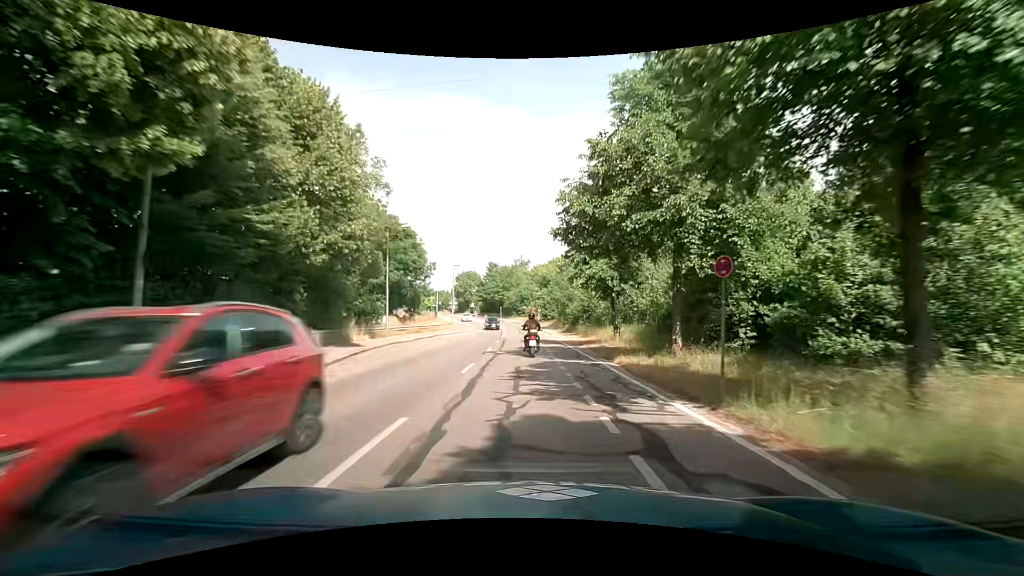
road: tertiary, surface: asphalt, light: Day
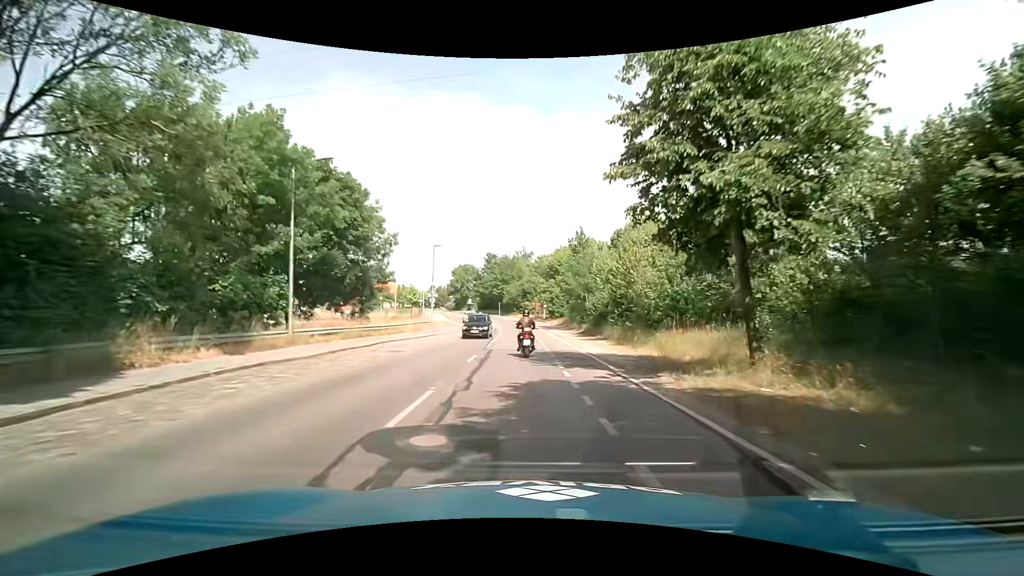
(+0.2, +16.3) m; 0°
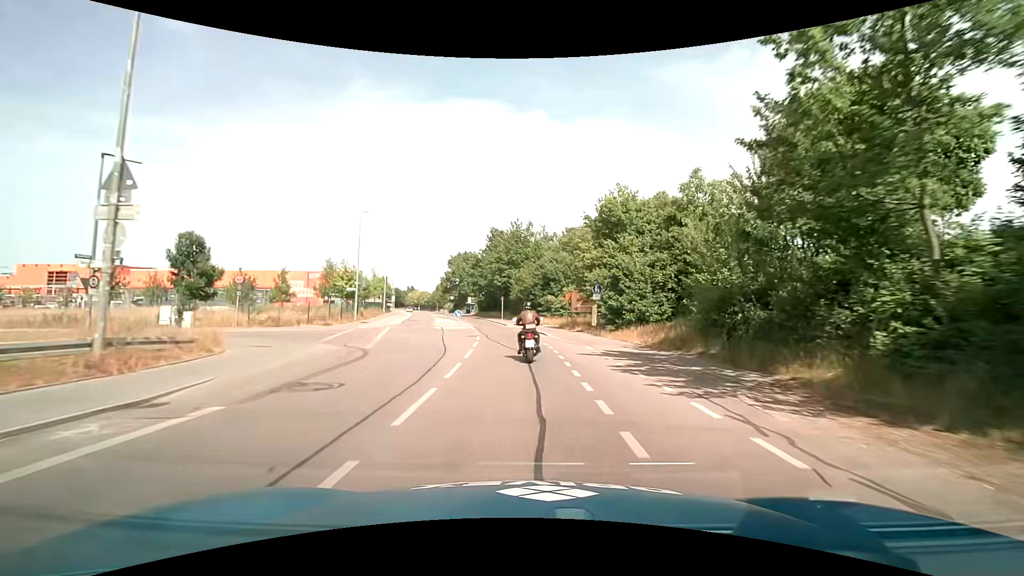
(-0.4, +41.0) m; -1°
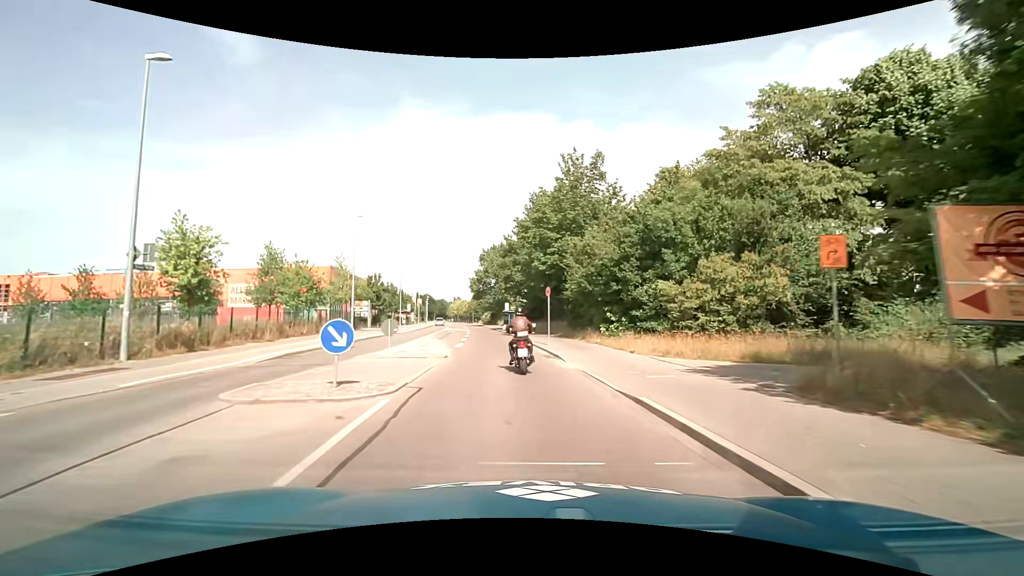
(-1.2, +31.4) m; -6°
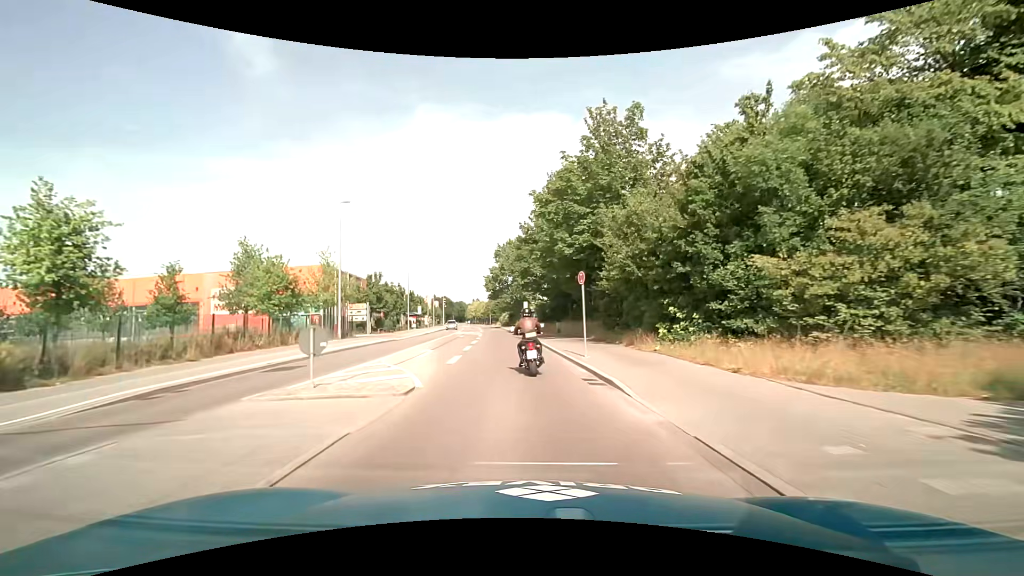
(-0.1, +7.8) m; -3°
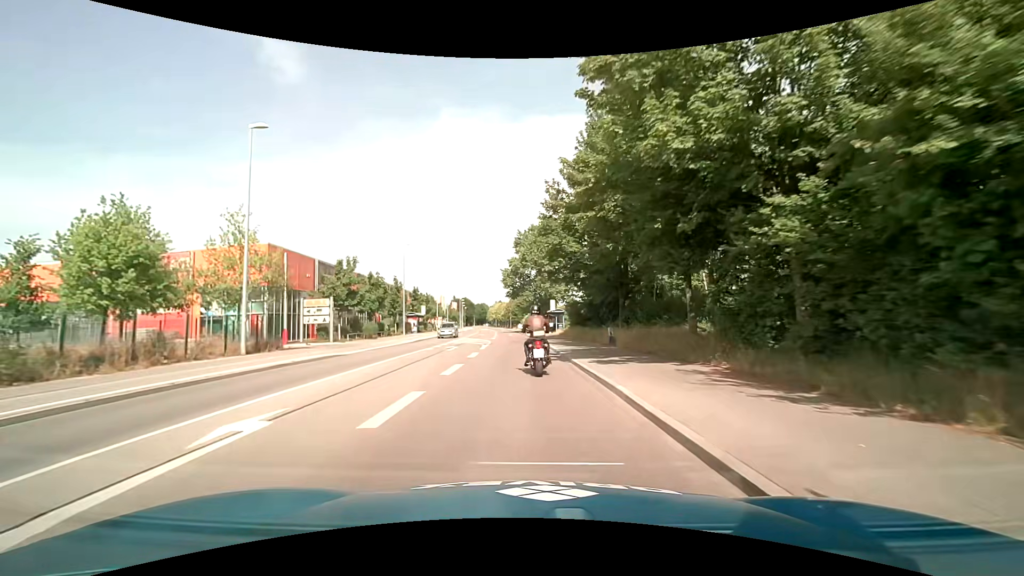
(-0.4, +15.5) m; -3°
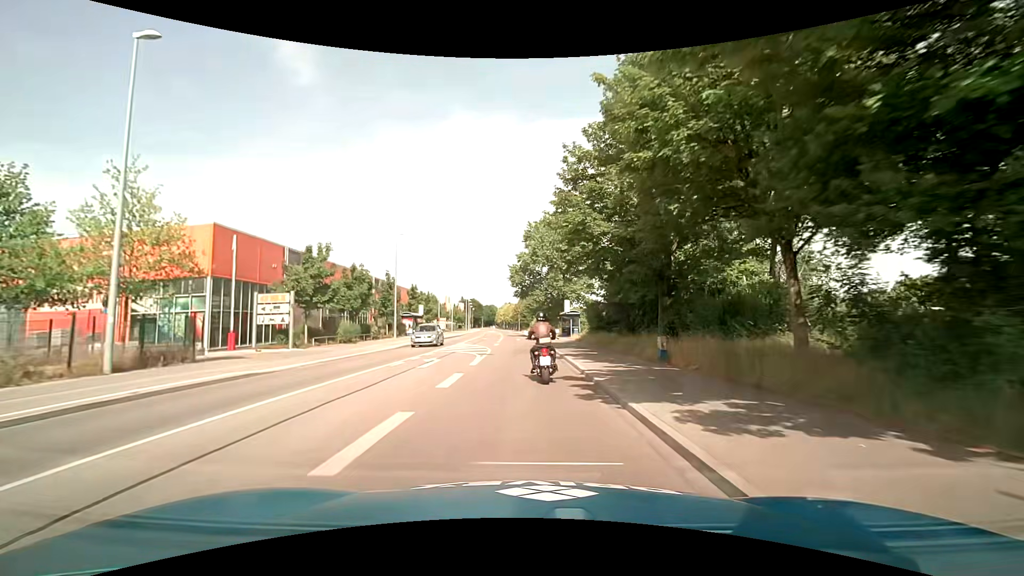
(-0.1, +7.7) m; -1°
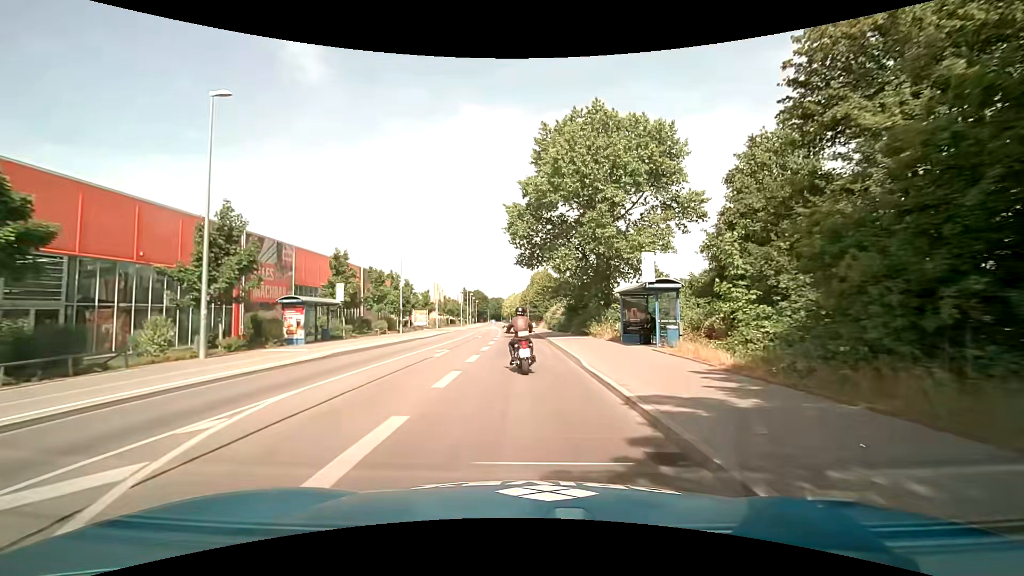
(-0.4, +30.2) m; -1°
(0, +10) (0, +20) (-1, +30) (-1, +40) (-1, +50) (-2, +60) (-3, +70) (-3, +80) (-4, +90) (-5, +100) m
